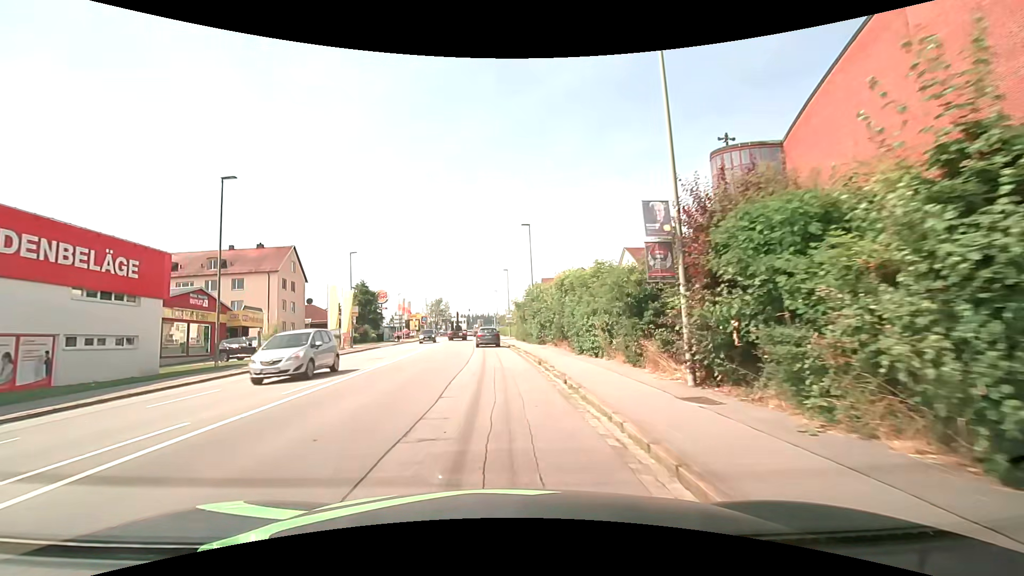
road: tertiary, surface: asphalt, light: Day
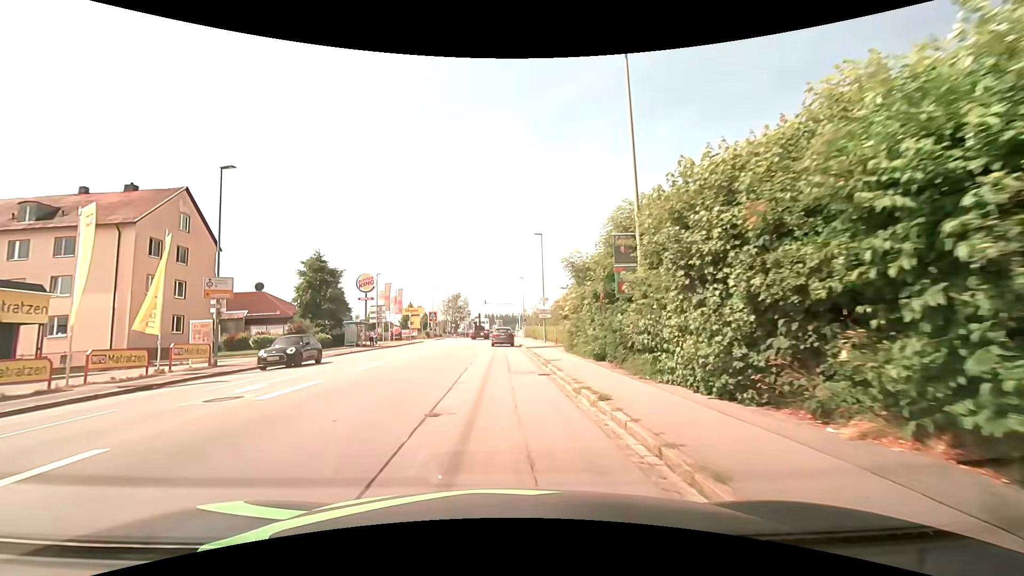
(-0.8, +29.0) m; -3°
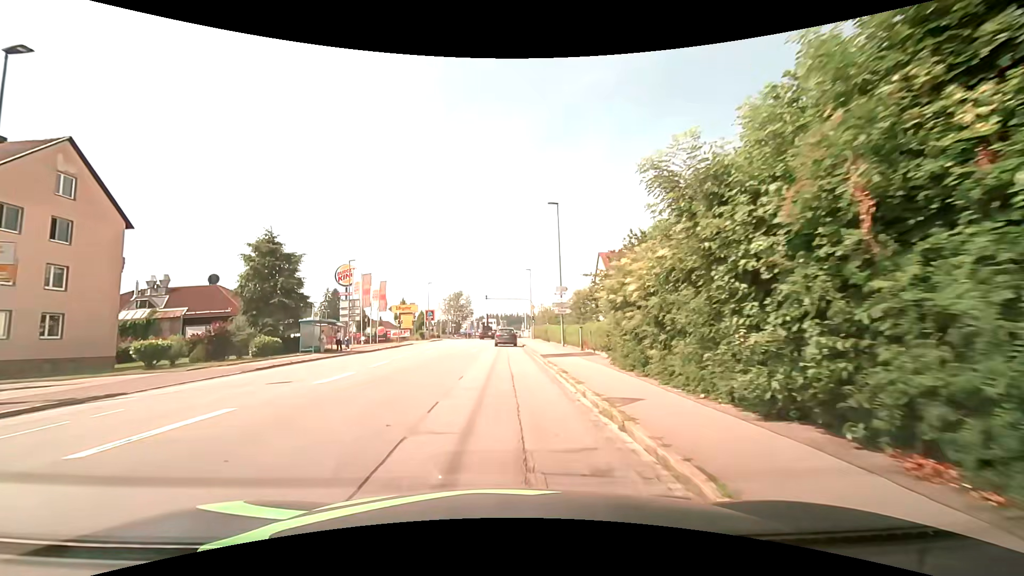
(-0.1, +11.6) m; 0°
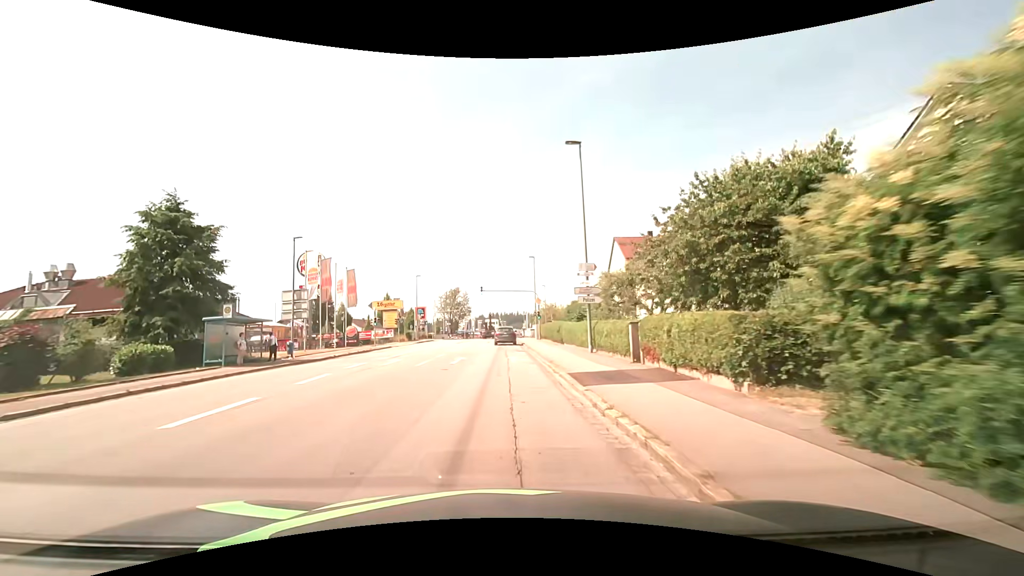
(-0.1, +11.7) m; 0°
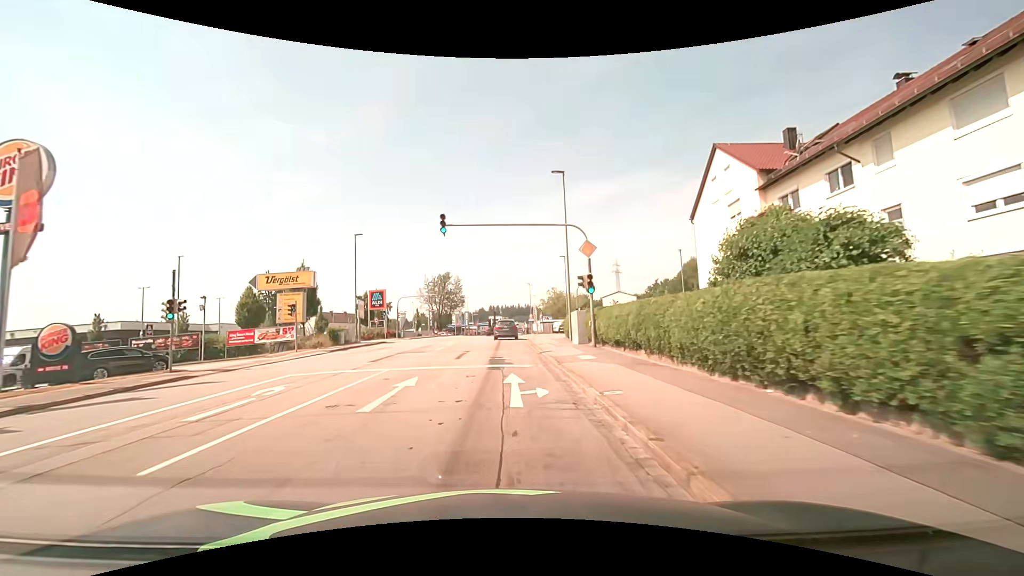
(-0.2, +32.7) m; 0°
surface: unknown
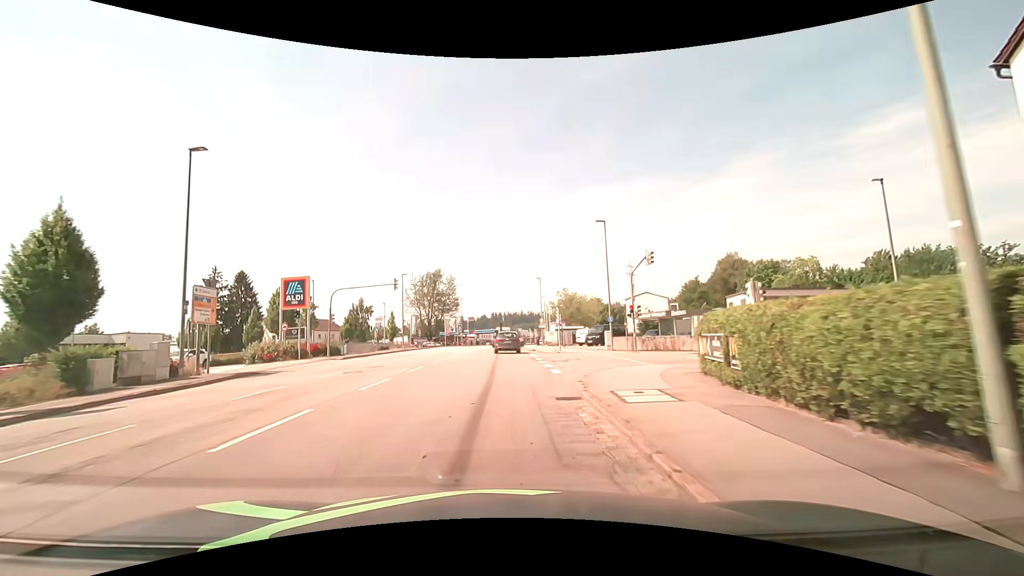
(-0.3, +25.1) m; 0°
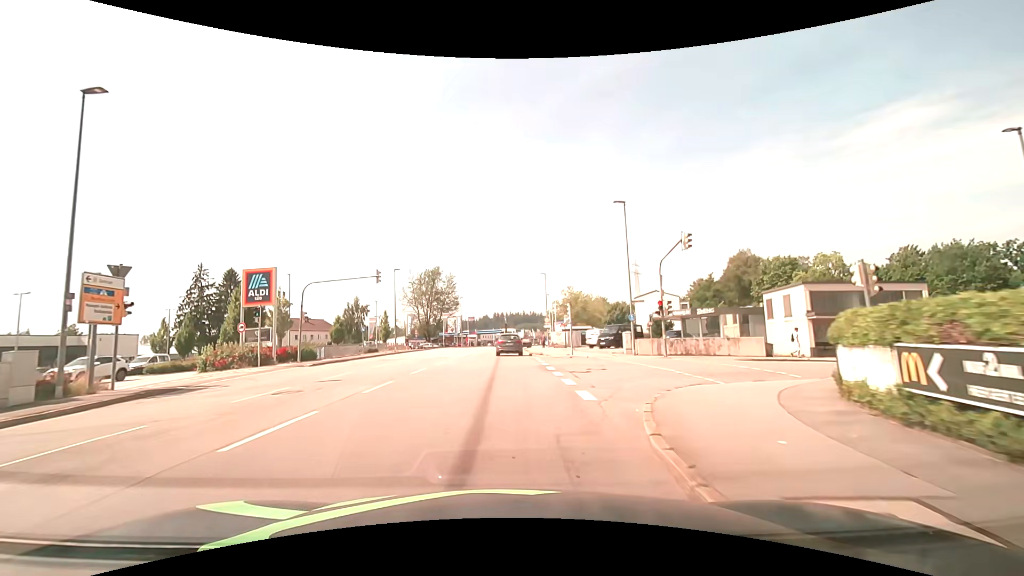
(-0.1, +6.0) m; -1°
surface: asphalt
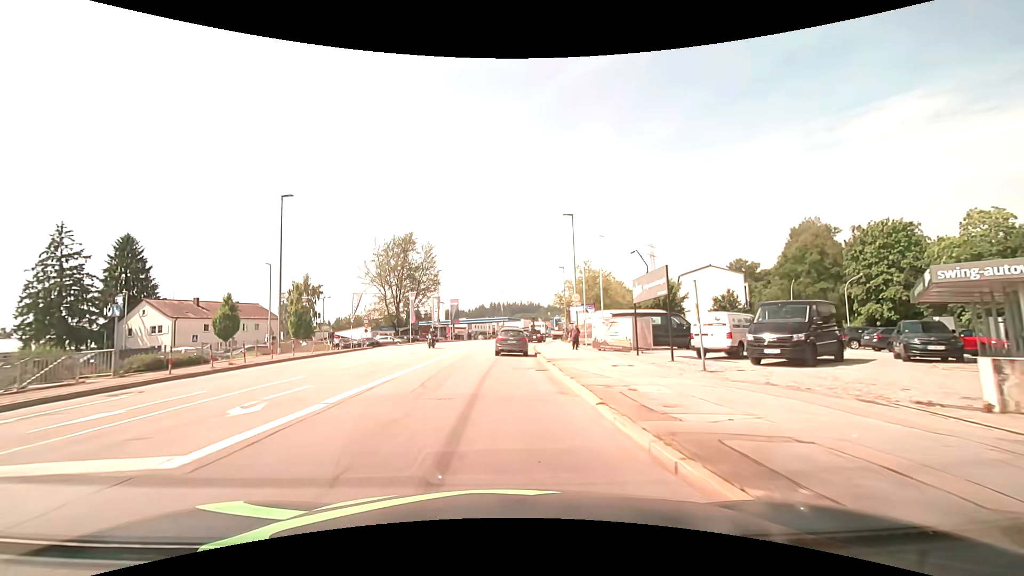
(-0.1, +30.8) m; 0°
(0, +10) (0, +20) (0, +30) (+1, +40) (+1, +50) (+2, +60) (+3, +70) (+4, +80) (+6, +90) (+9, +99) m
